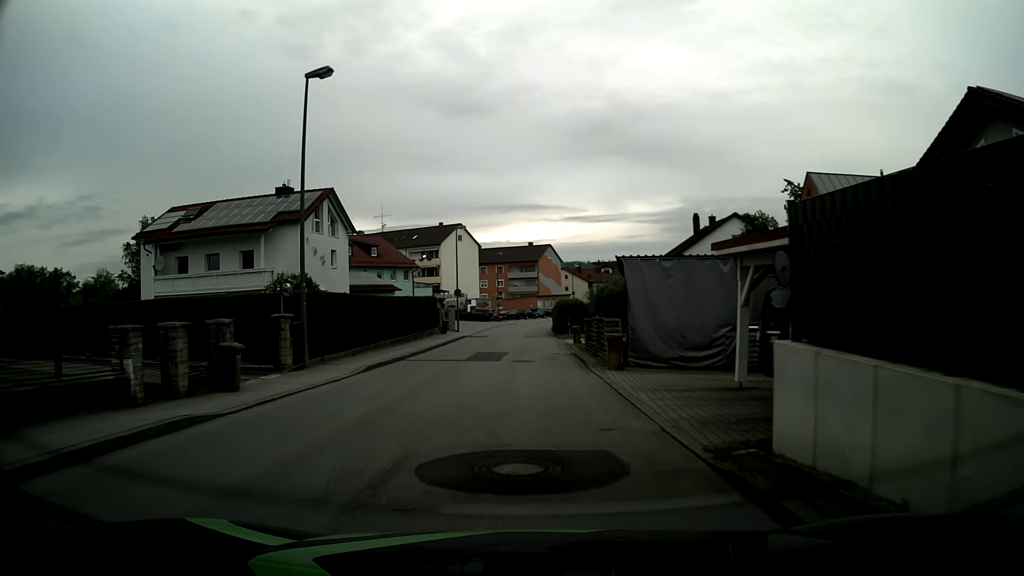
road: unclassified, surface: asphalt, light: Day
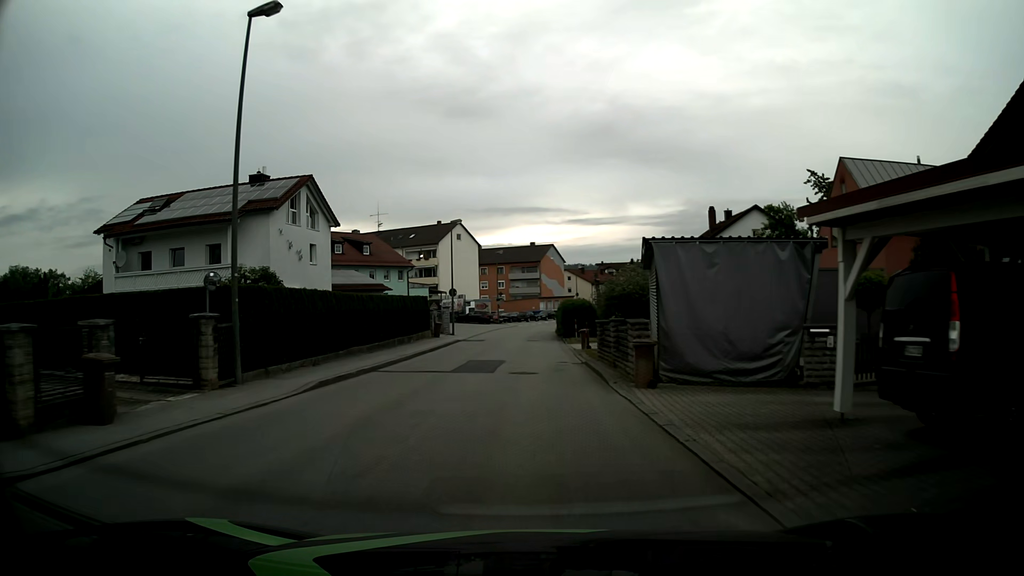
(0.0, +4.5) m; 0°
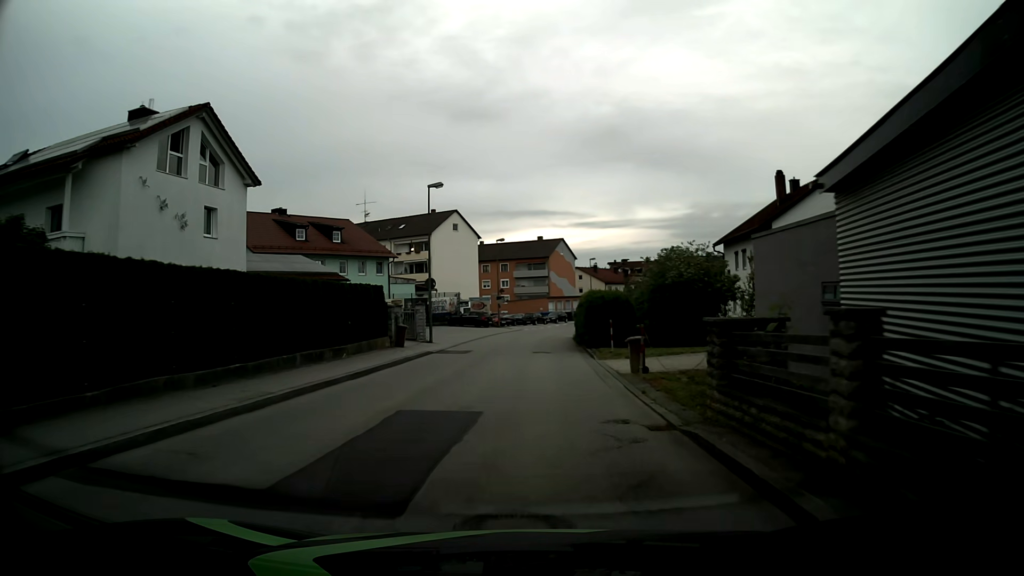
(-0.1, +13.6) m; -1°
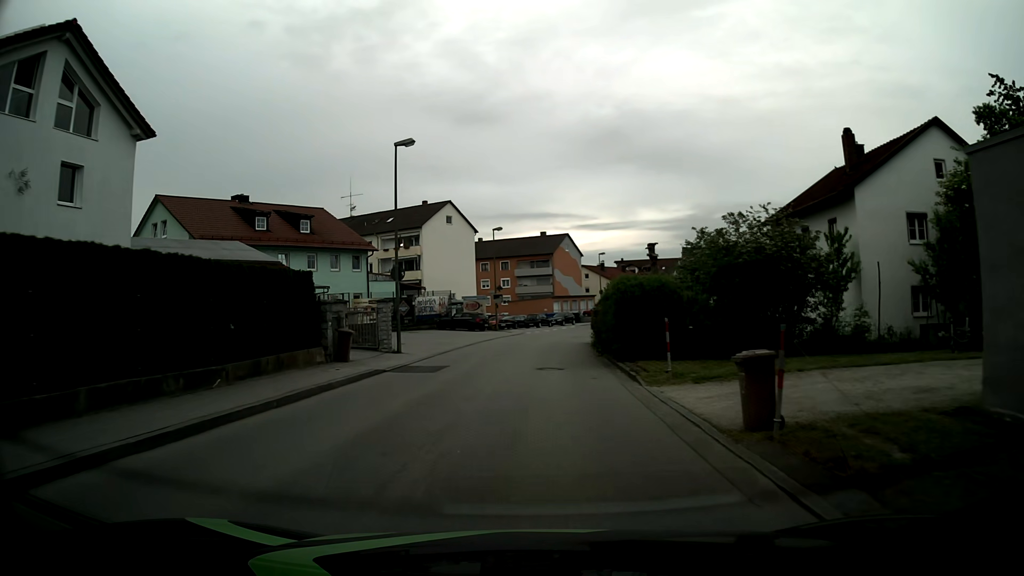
(+0.1, +9.0) m; 0°
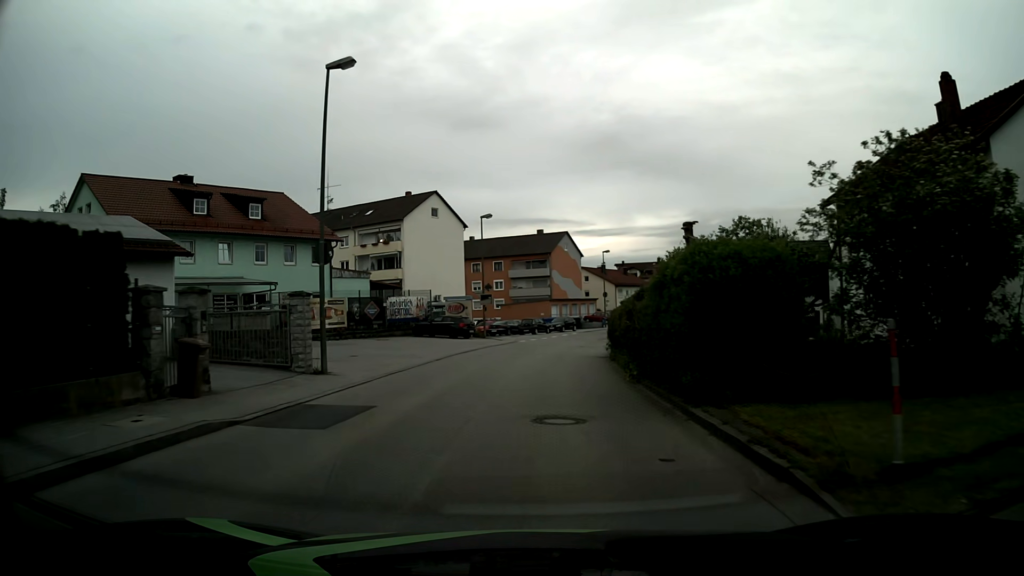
(0.0, +8.9) m; 0°
